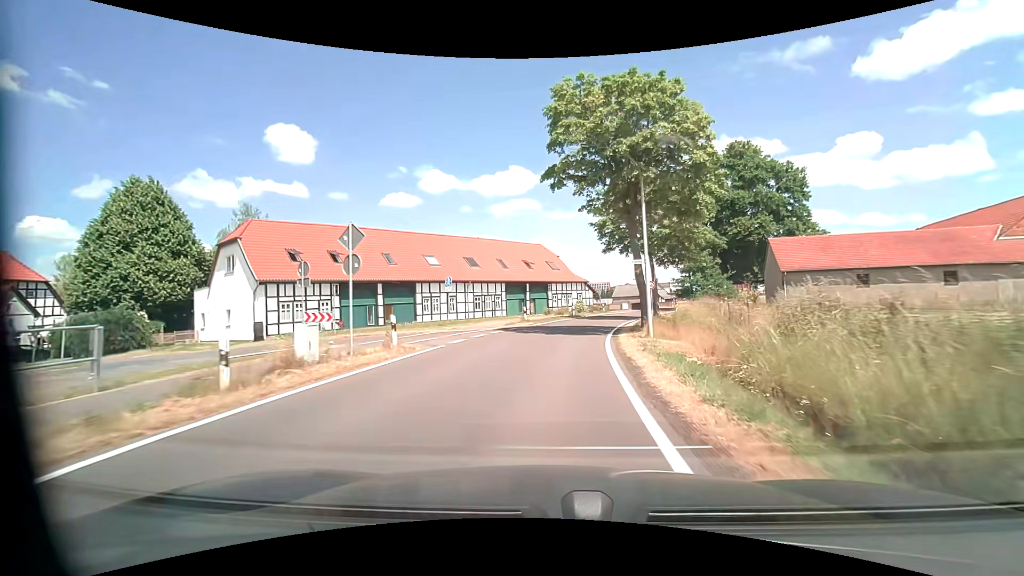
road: tertiary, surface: asphalt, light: Day
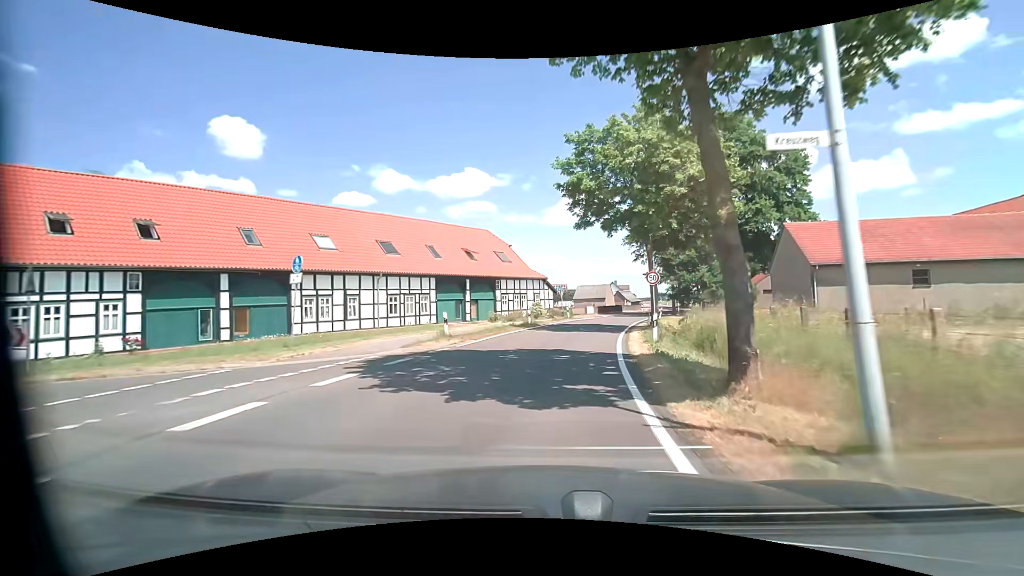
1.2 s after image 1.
(+0.6, +14.3) m; +5°
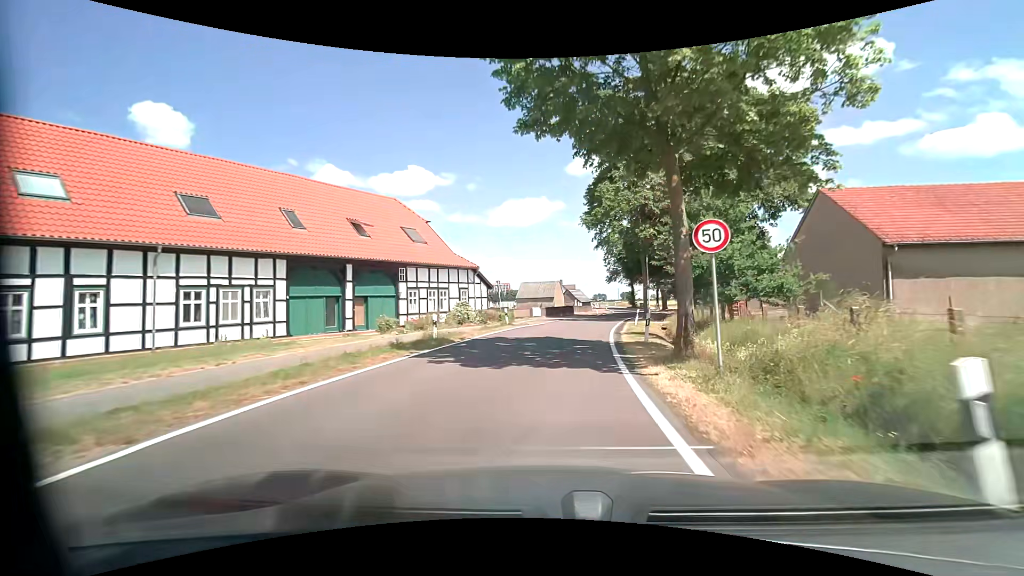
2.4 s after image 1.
(+0.7, +14.3) m; +6°
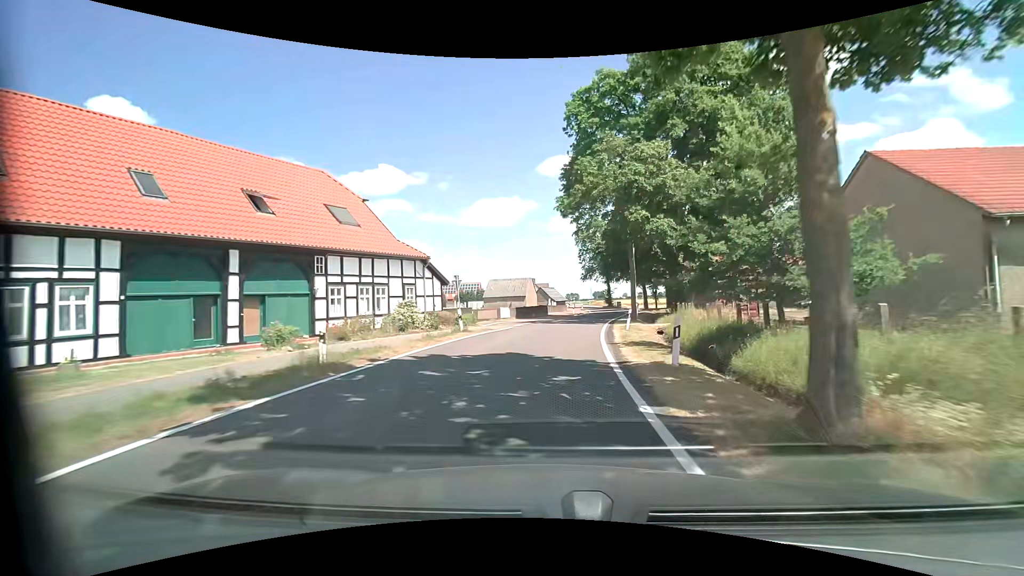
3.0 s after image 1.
(+0.3, +7.2) m; +4°
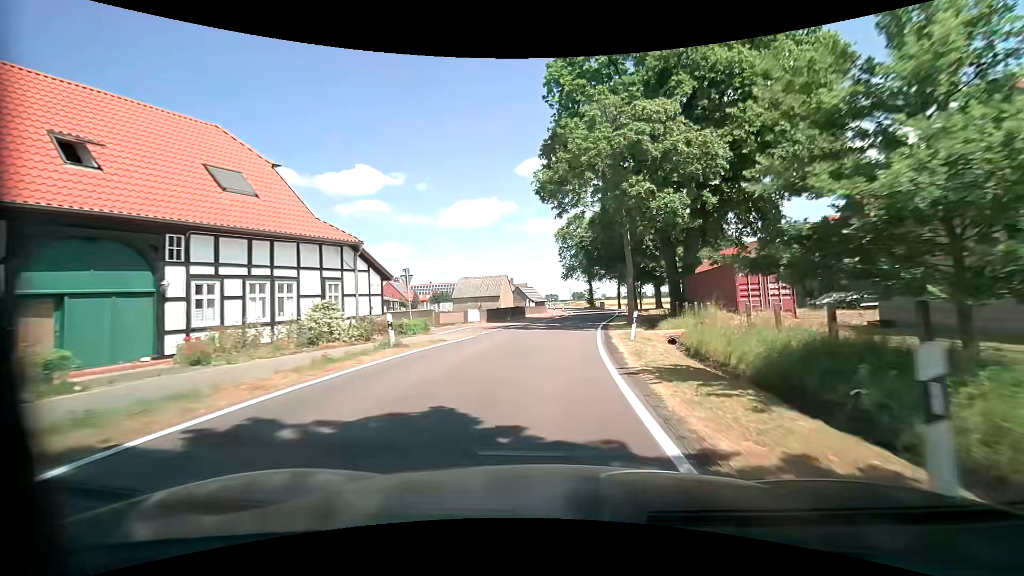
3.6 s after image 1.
(+0.1, +7.1) m; +2°
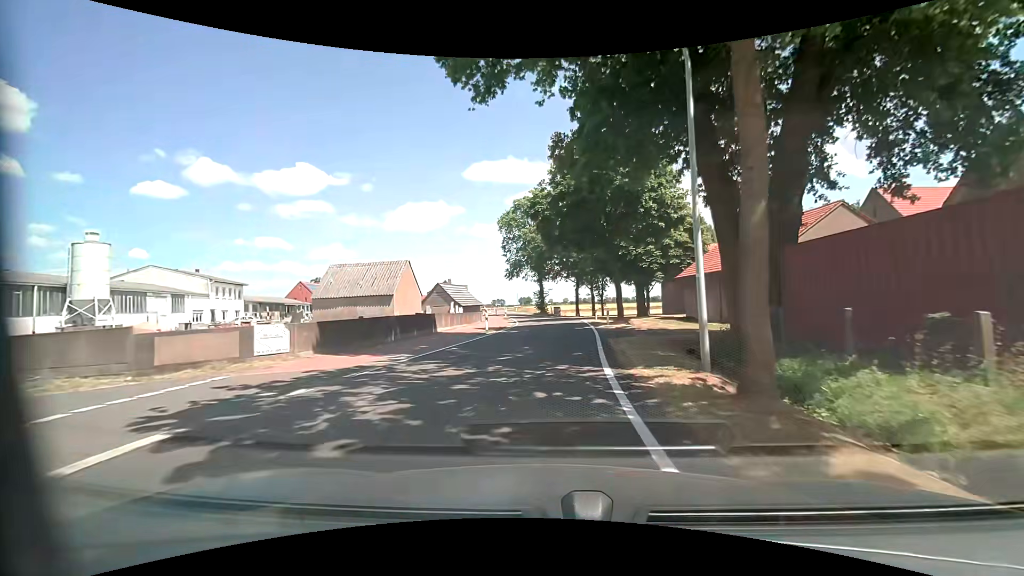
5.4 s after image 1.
(+1.1, +21.3) m; +6°
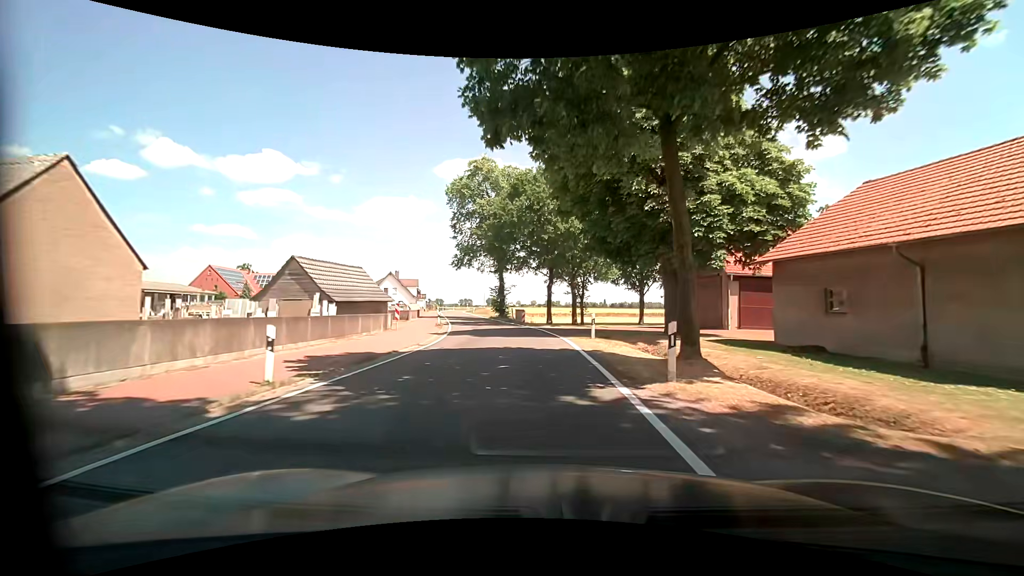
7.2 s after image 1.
(+0.9, +21.1) m; +4°
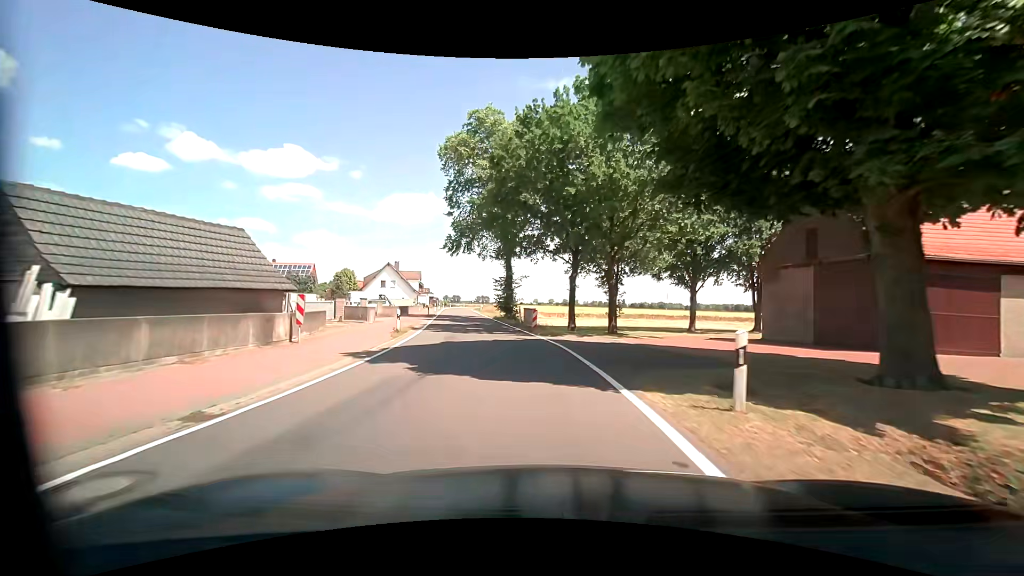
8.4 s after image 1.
(-0.1, +14.0) m; -2°
(0, +10) (-1, +20) (-3, +30) (-4, +40) (-6, +49) (-8, +59) (-10, +69) (-12, +79) (-13, +89) (-15, +99) m
